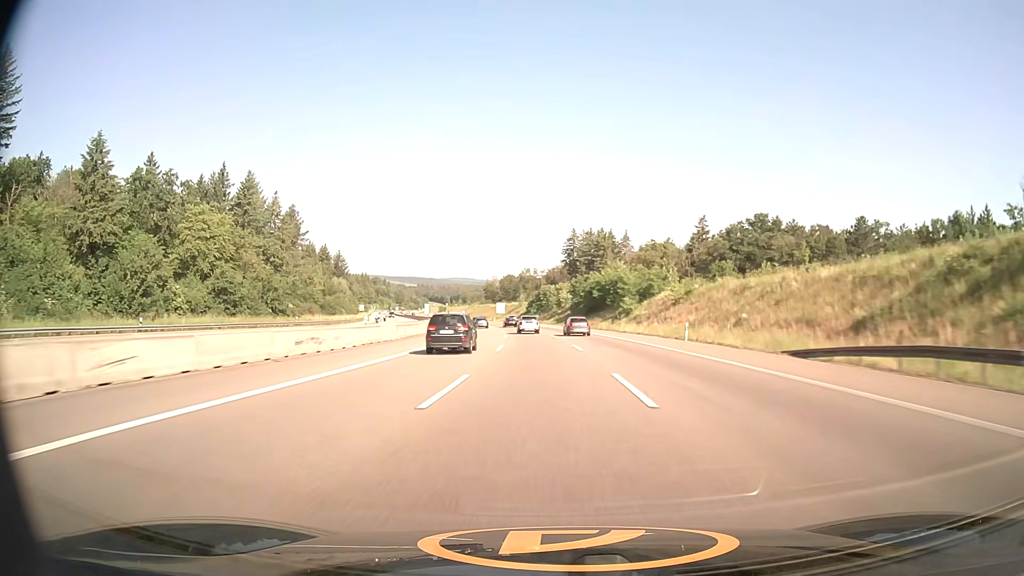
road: motorway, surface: asphalt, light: Day
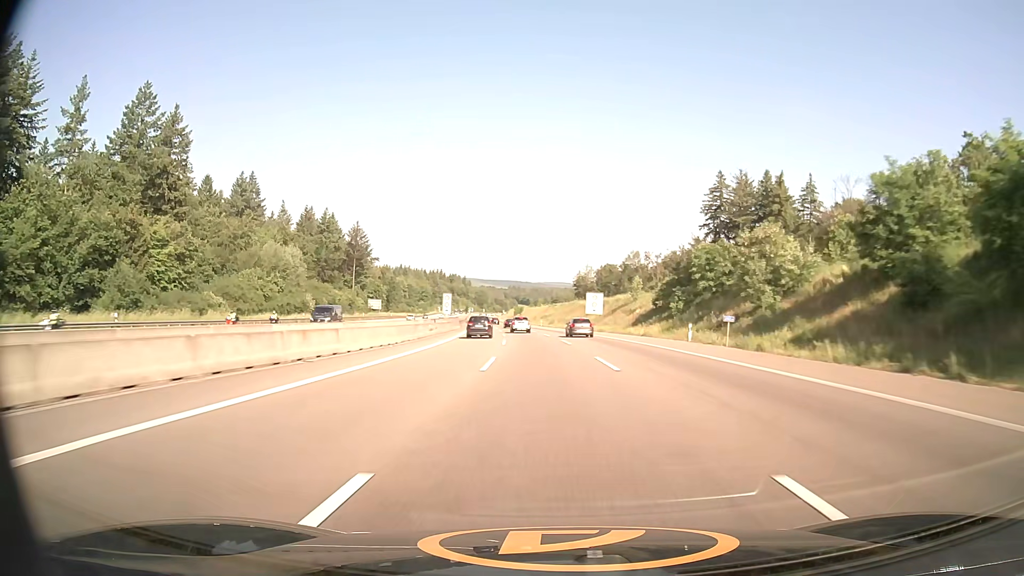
(-7.4, +99.5) m; -8°
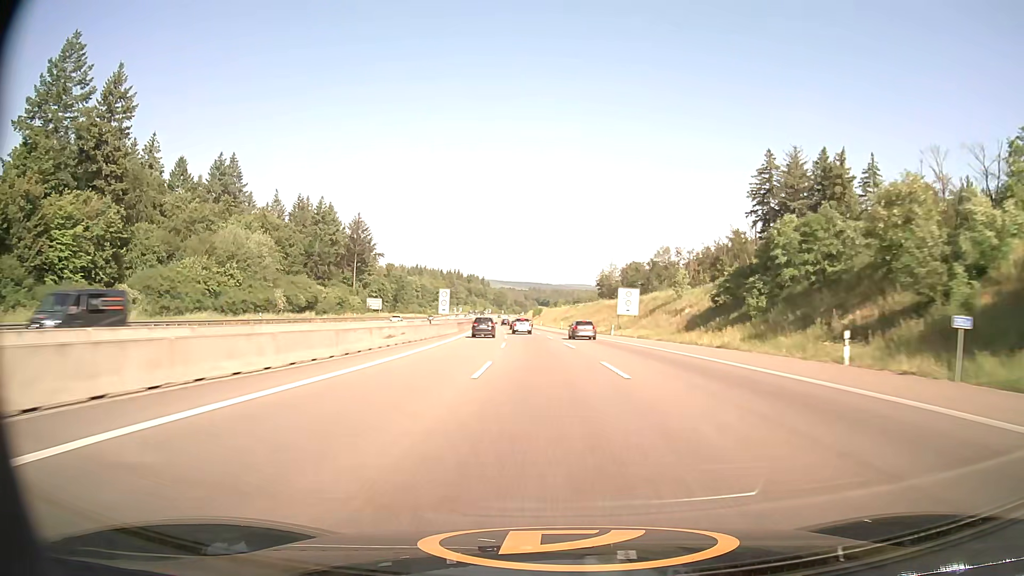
(-0.3, +20.0) m; -2°
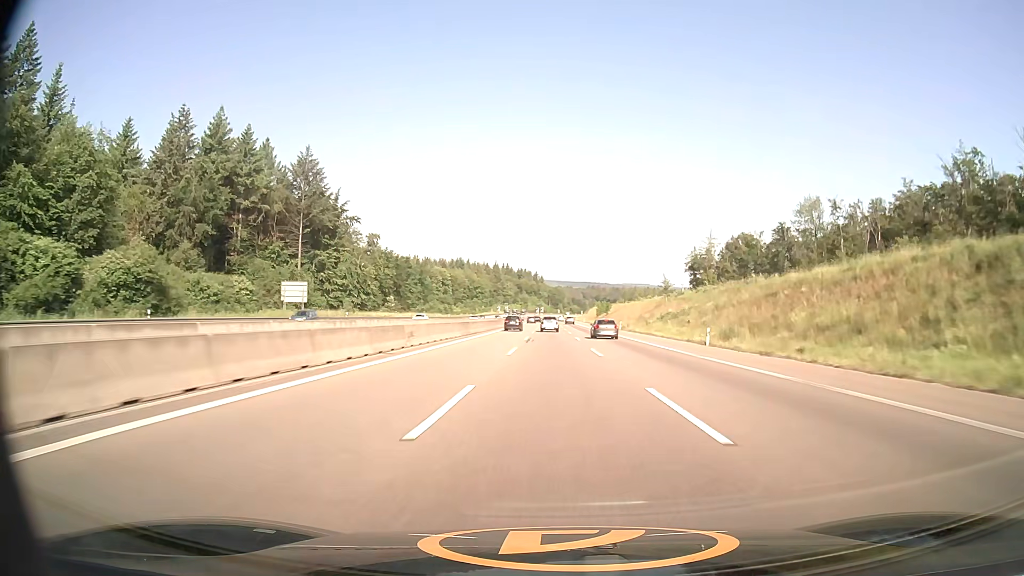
(-4.1, +79.2) m; -5°
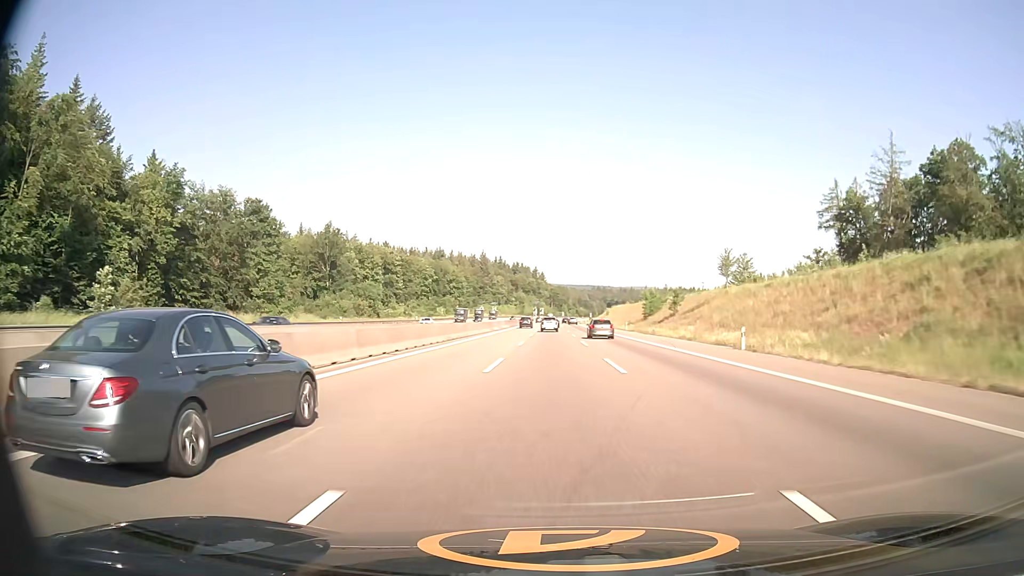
(-0.2, +97.6) m; 0°
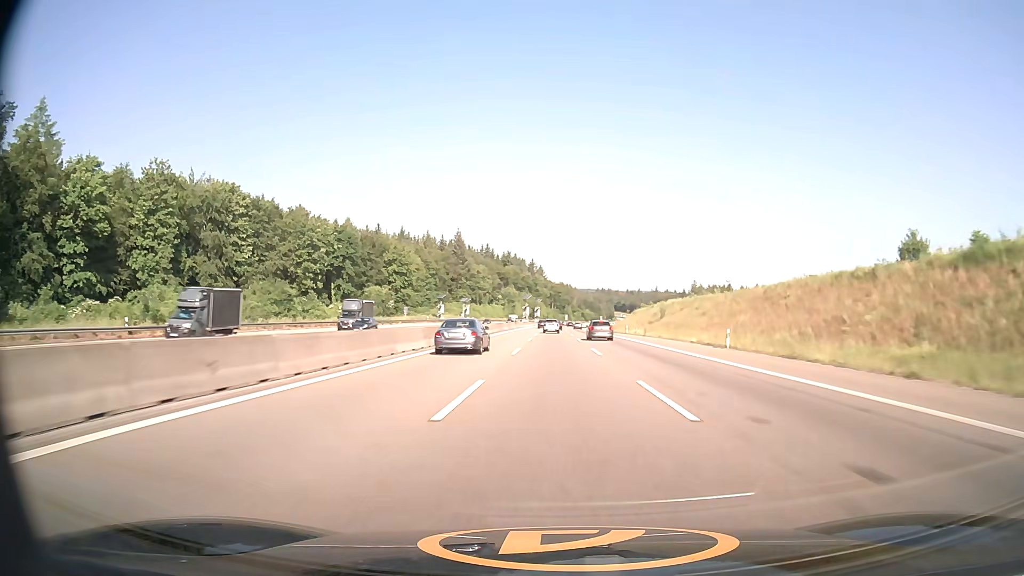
(-0.1, +97.5) m; 0°
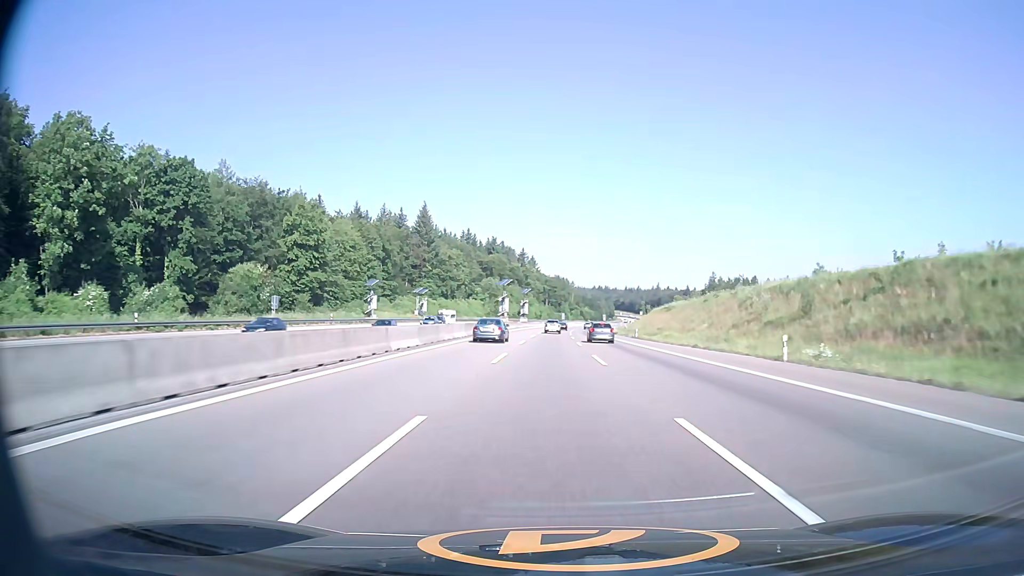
(+0.2, +59.6) m; 0°
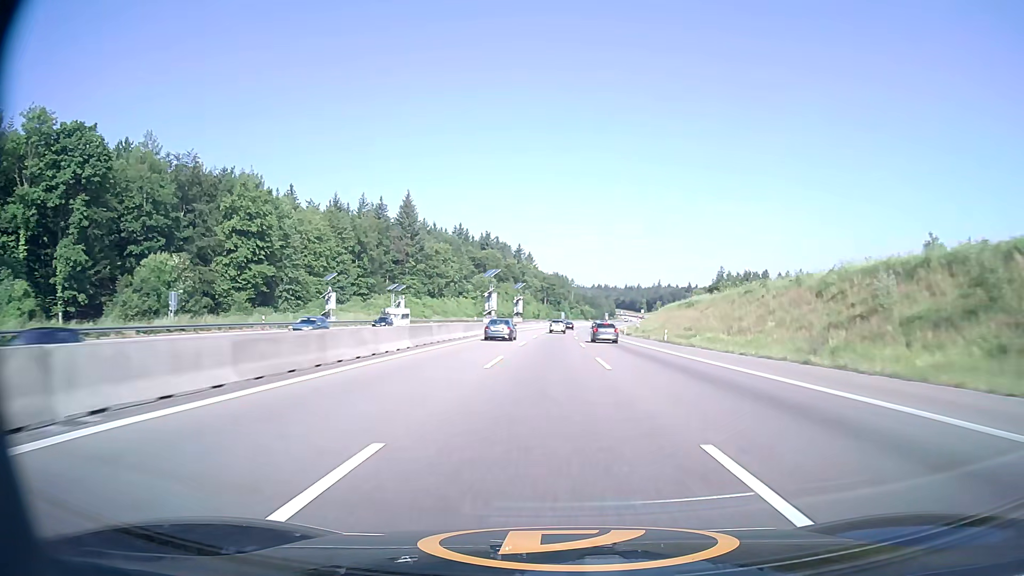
(0.0, +19.9) m; 0°
(0, +10) (0, +20) (0, +30) (0, +40) (0, +50) (0, +60) (+1, +70) (+1, +80) (+1, +90) (+2, +100) m
